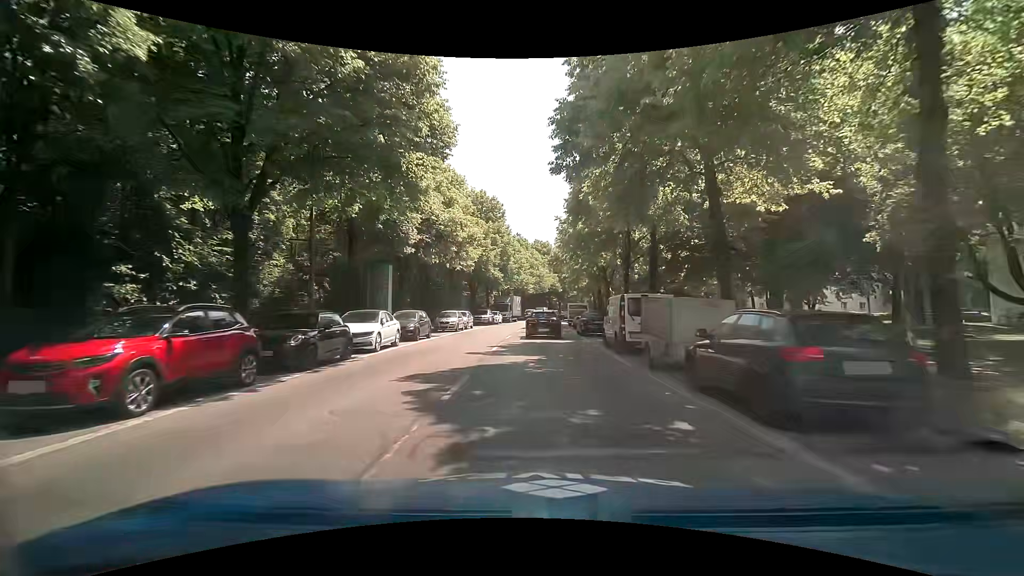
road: secondary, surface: asphalt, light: Day
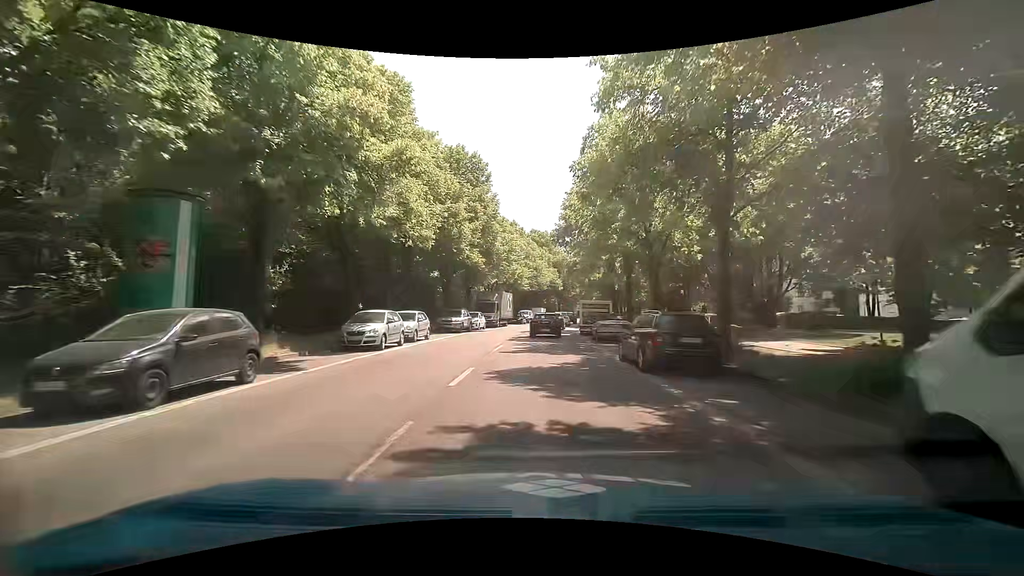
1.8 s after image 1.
(0.0, +16.4) m; -1°
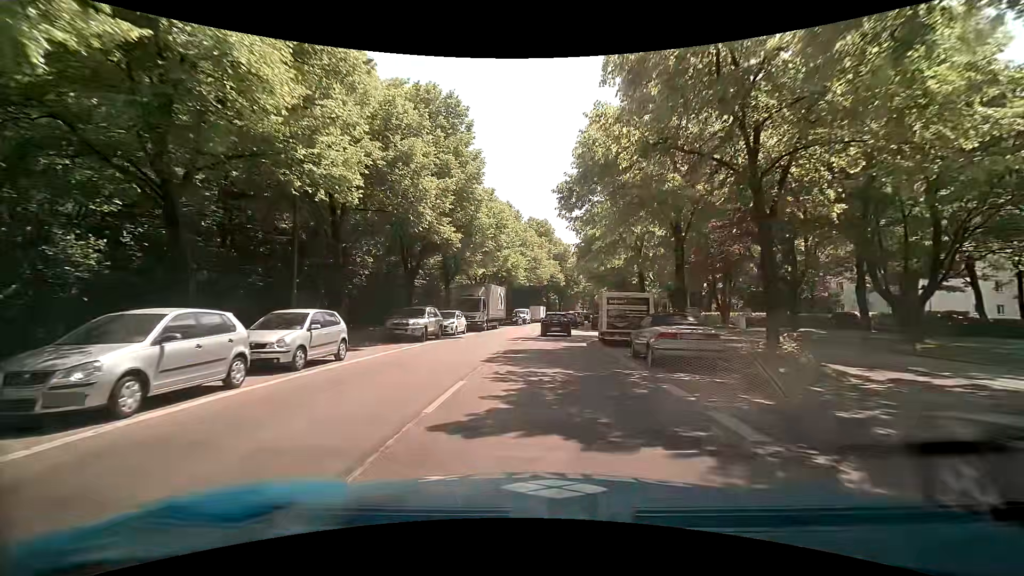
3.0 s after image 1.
(+0.3, +11.5) m; +1°
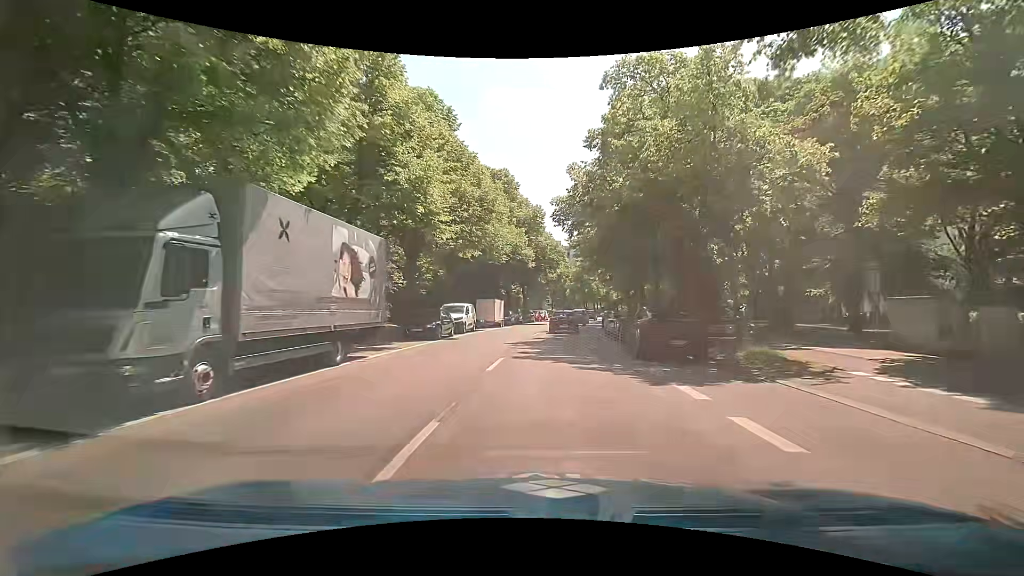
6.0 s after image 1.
(+0.9, +29.1) m; +6°
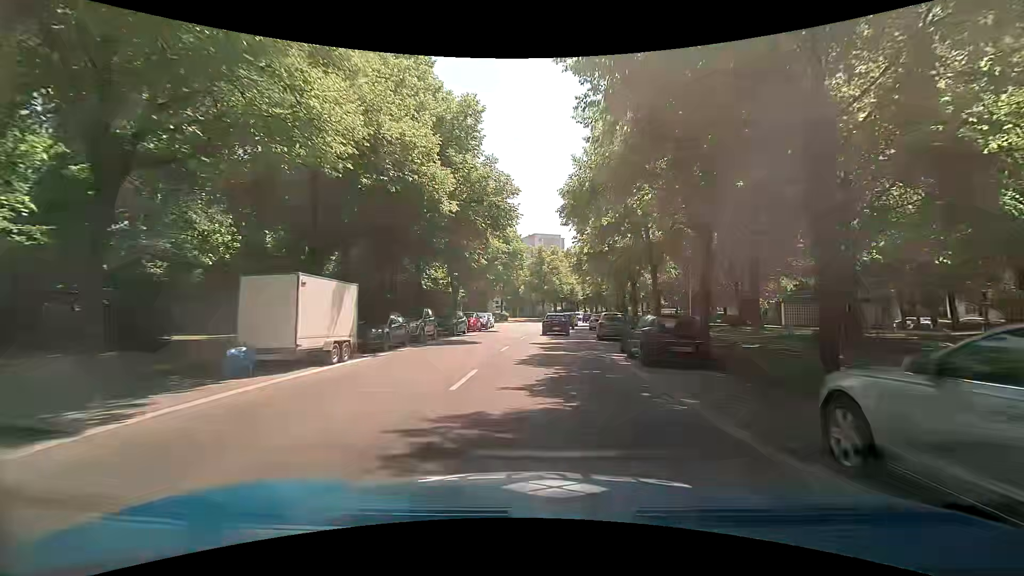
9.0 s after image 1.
(+0.7, +28.1) m; +4°
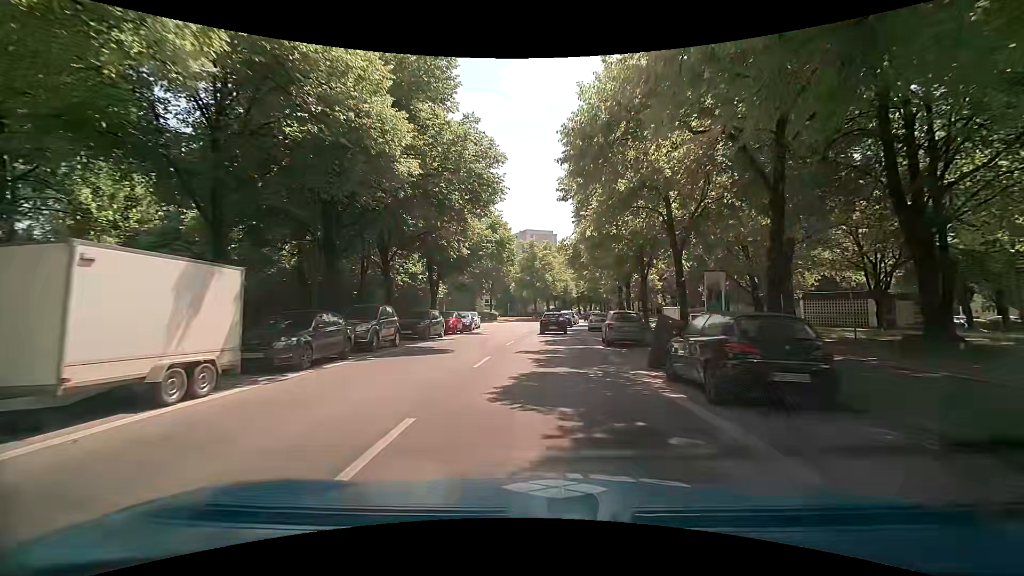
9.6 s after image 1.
(+0.1, +5.8) m; +2°
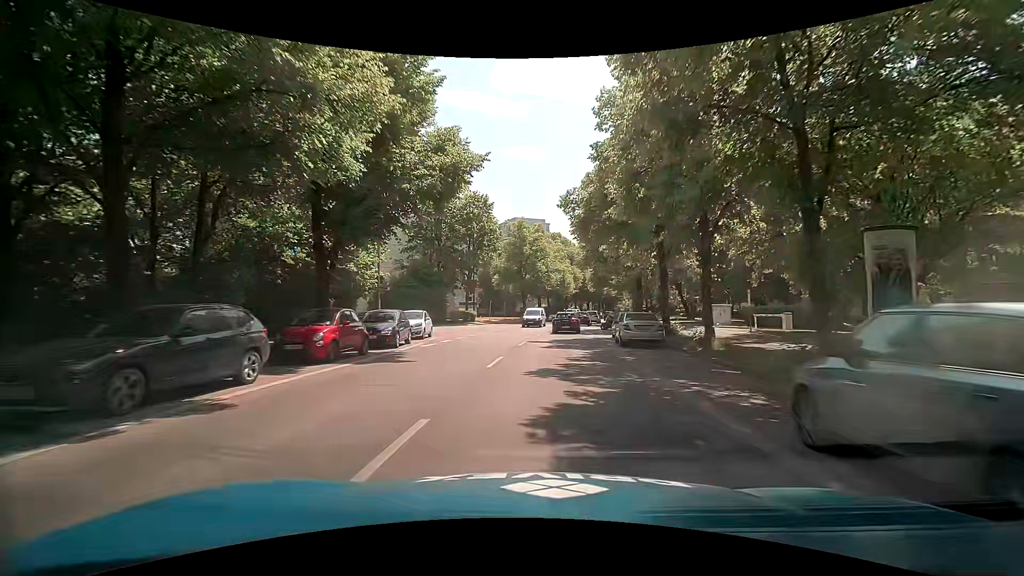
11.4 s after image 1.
(+0.1, +18.2) m; +1°
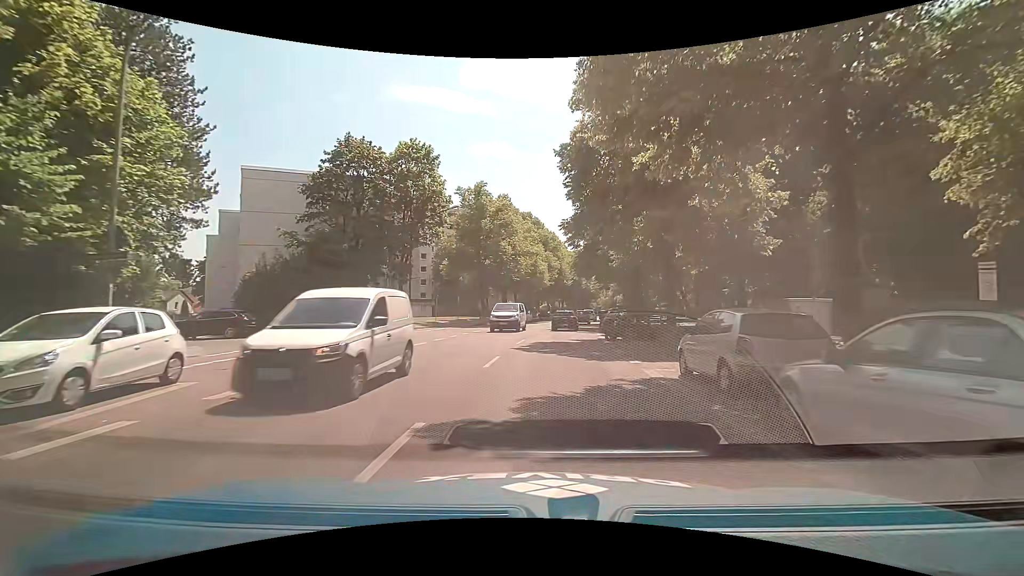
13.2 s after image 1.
(+0.7, +18.1) m; +4°
(0, +10) (0, +20) (+1, +30) (+2, +40) (+3, +50) (+5, +60) (+7, +70) (+9, +79) (+11, +89) (+14, +99) m
